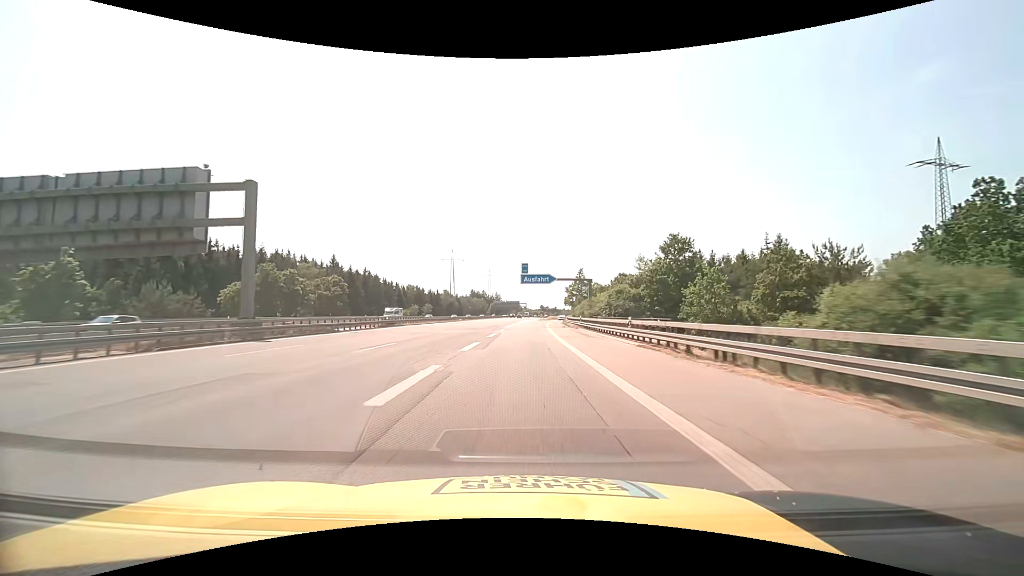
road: motorway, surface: asphalt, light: Day
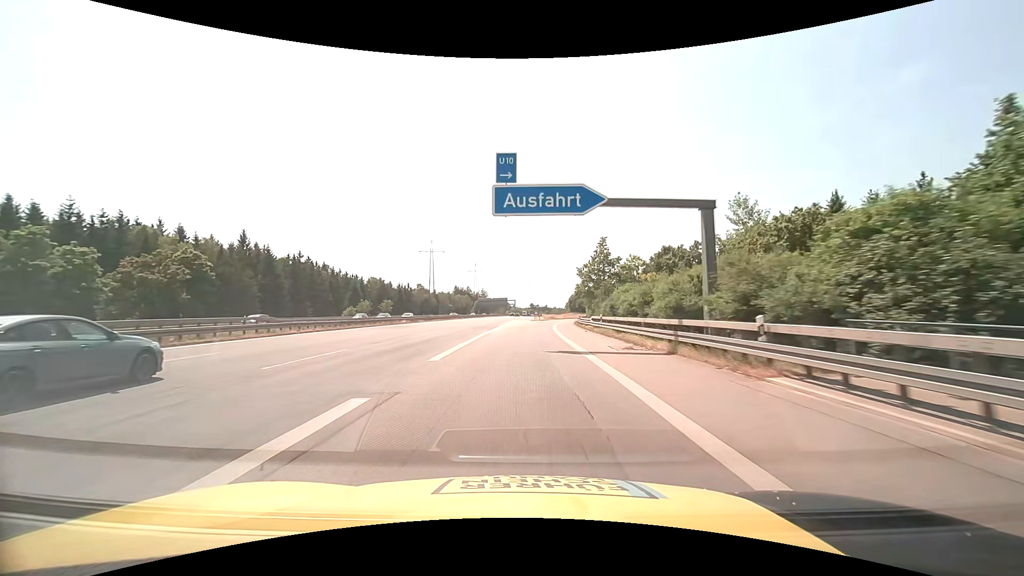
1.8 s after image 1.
(+0.4, +41.5) m; +1°
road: motorway_link
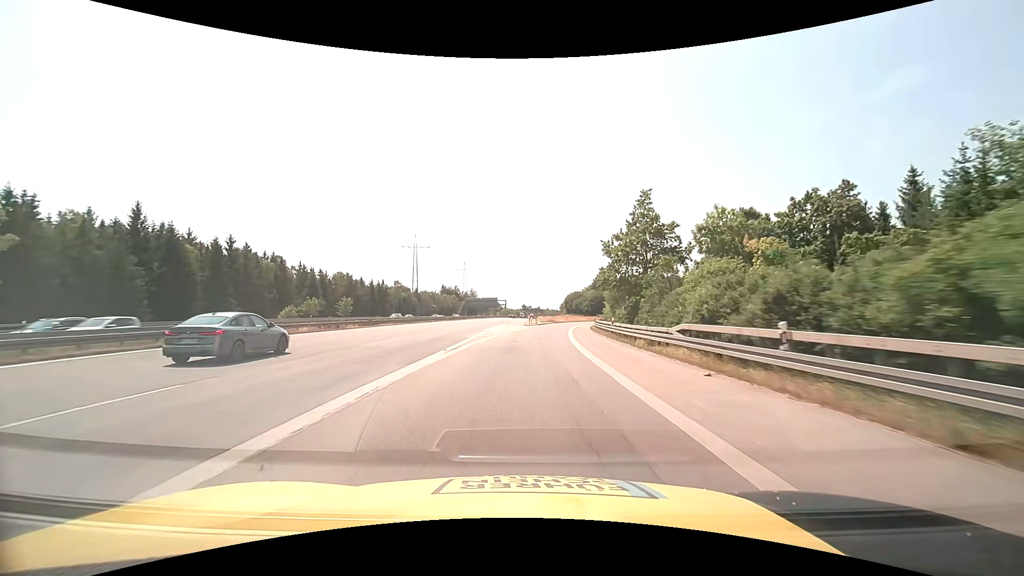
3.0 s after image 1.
(+0.2, +26.4) m; +1°
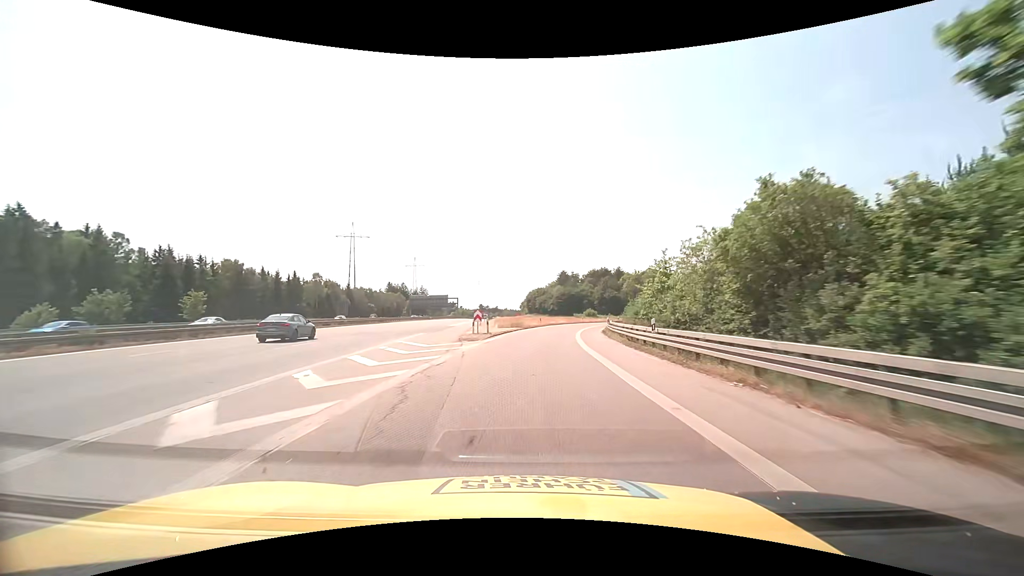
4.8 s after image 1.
(+1.4, +37.6) m; +5°
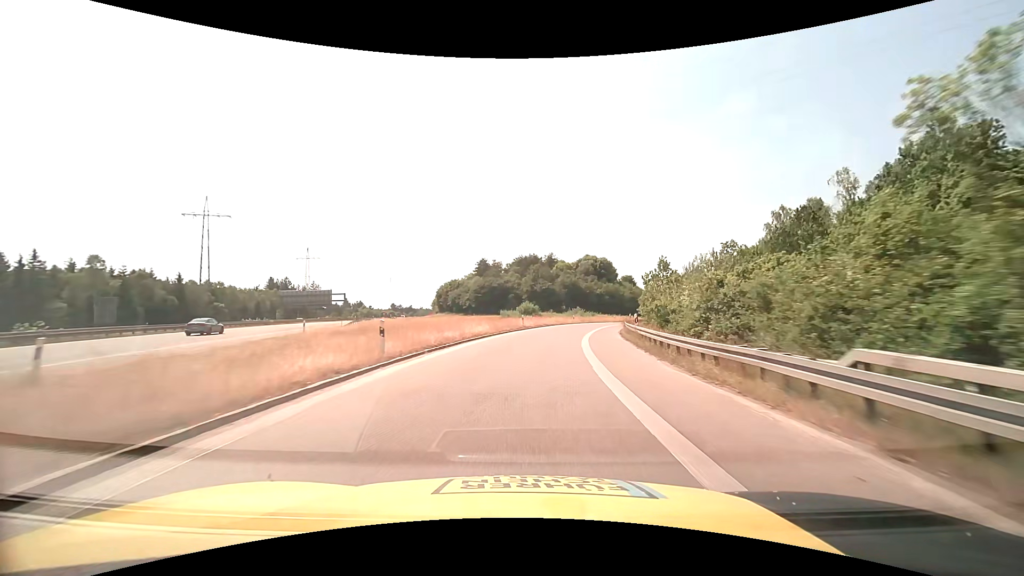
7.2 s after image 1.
(+3.5, +46.5) m; +9°
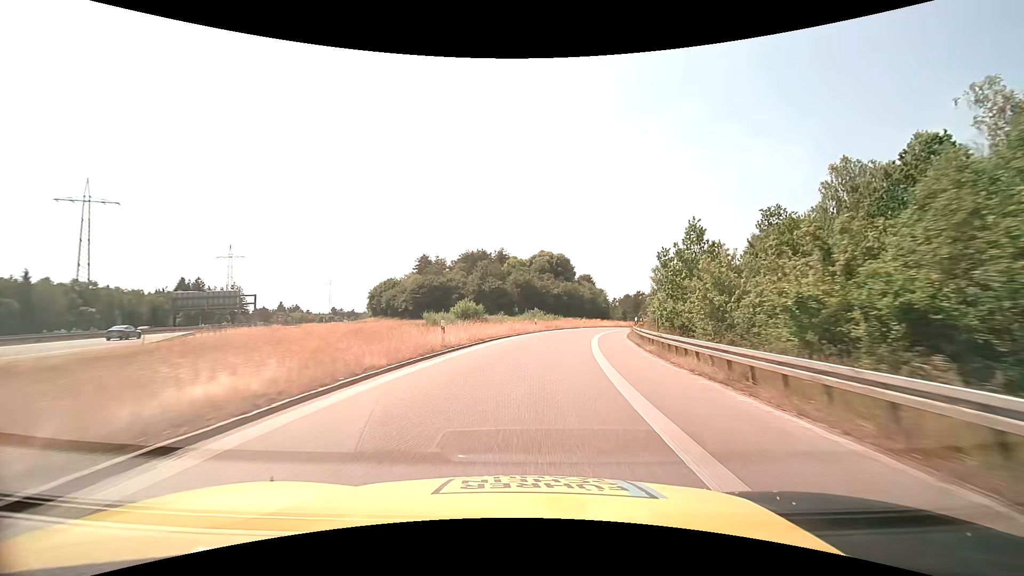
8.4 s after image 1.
(+1.1, +21.8) m; +6°
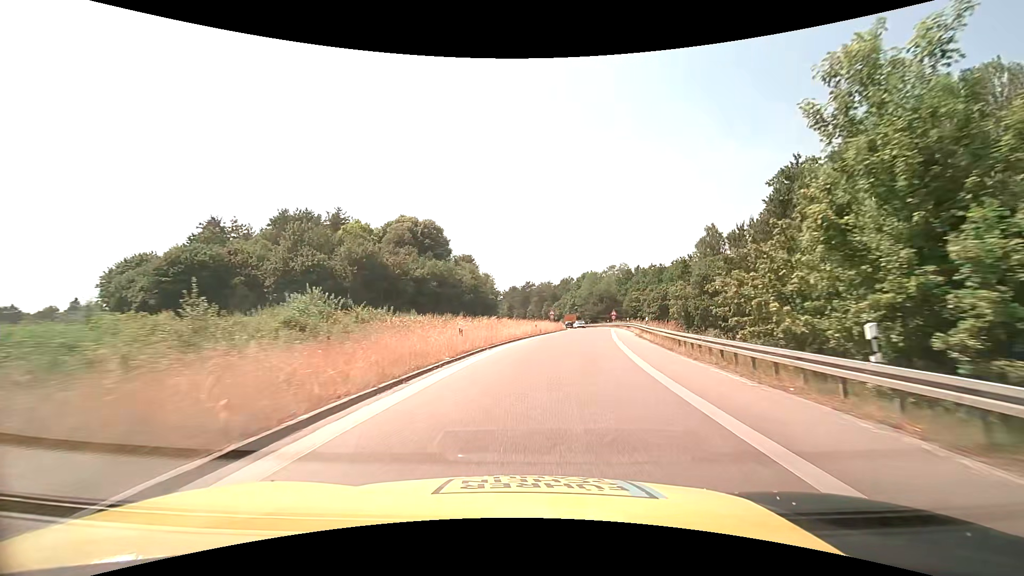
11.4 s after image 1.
(+6.0, +49.9) m; +14°
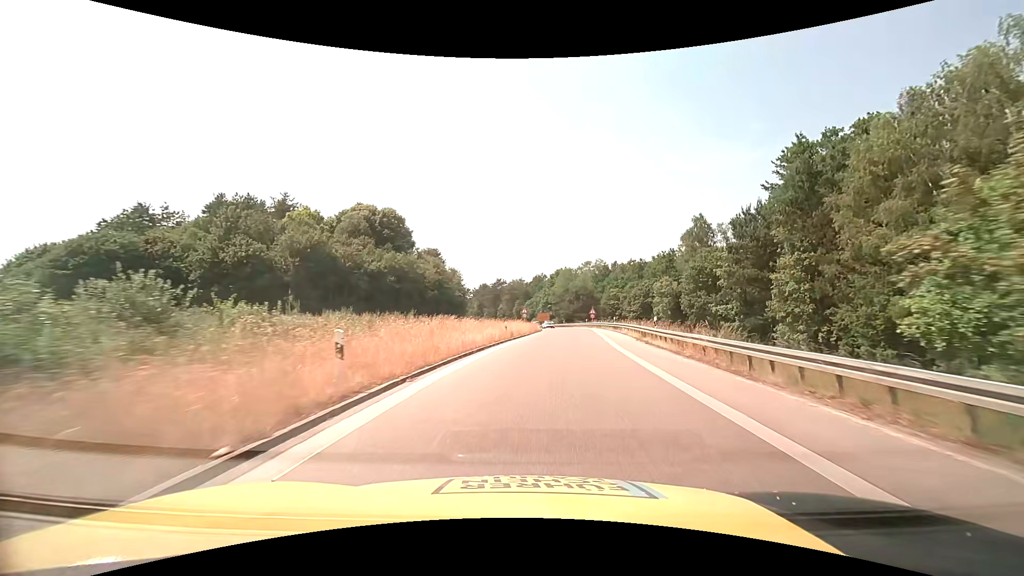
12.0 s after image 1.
(+0.3, +9.4) m; +3°
